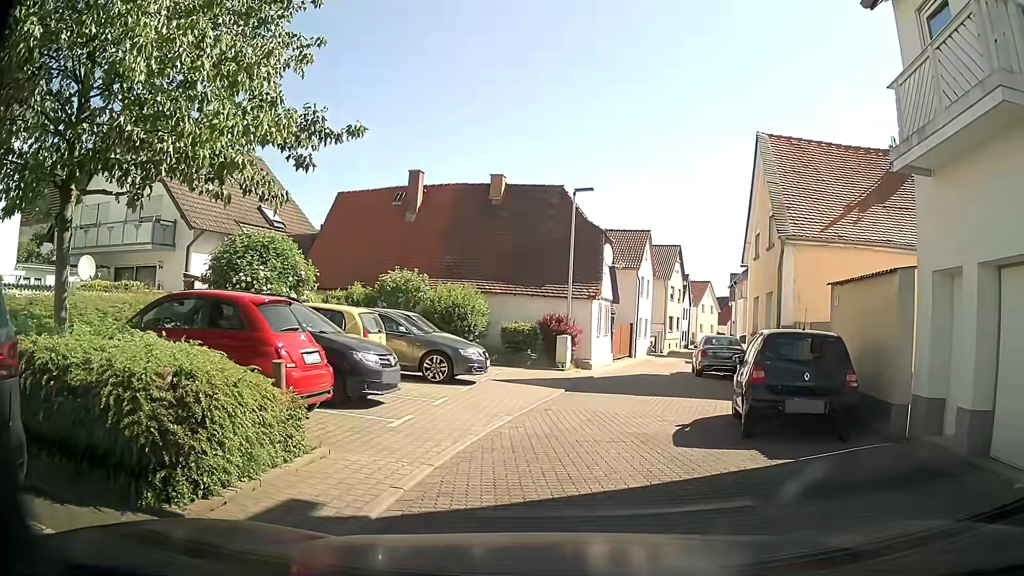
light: Day
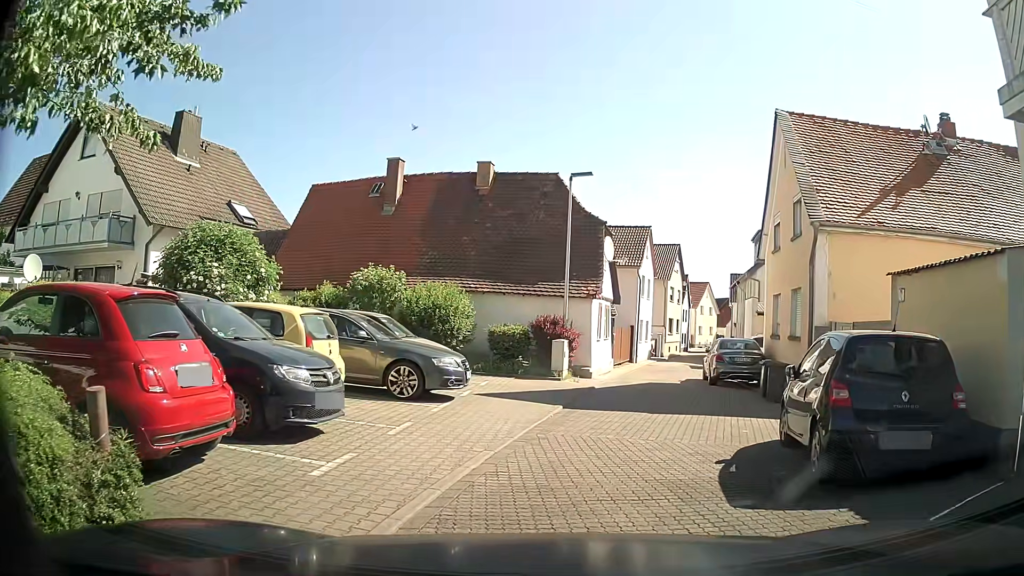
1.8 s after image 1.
(+0.1, +2.9) m; +2°
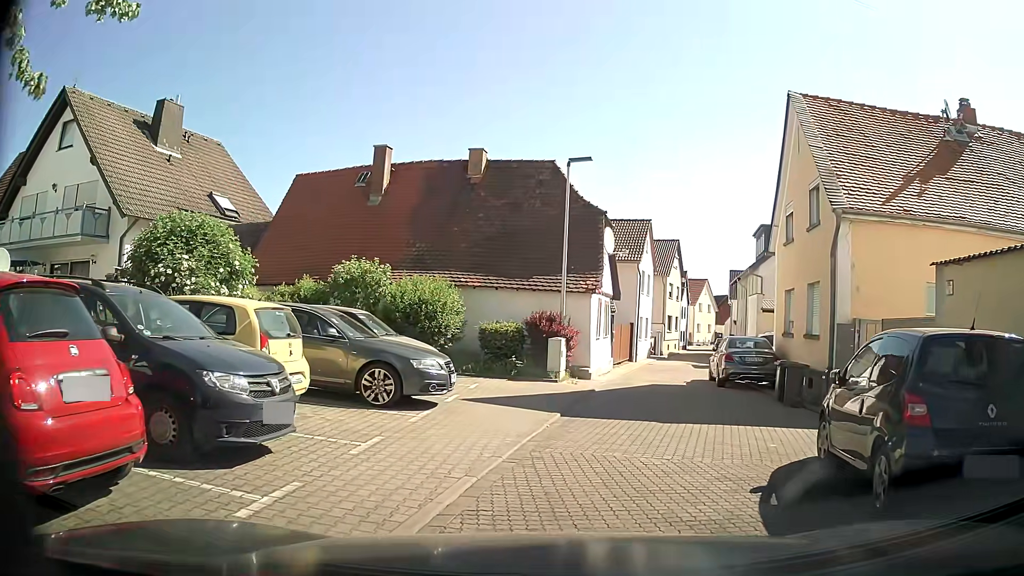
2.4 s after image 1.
(0.0, +1.5) m; +2°
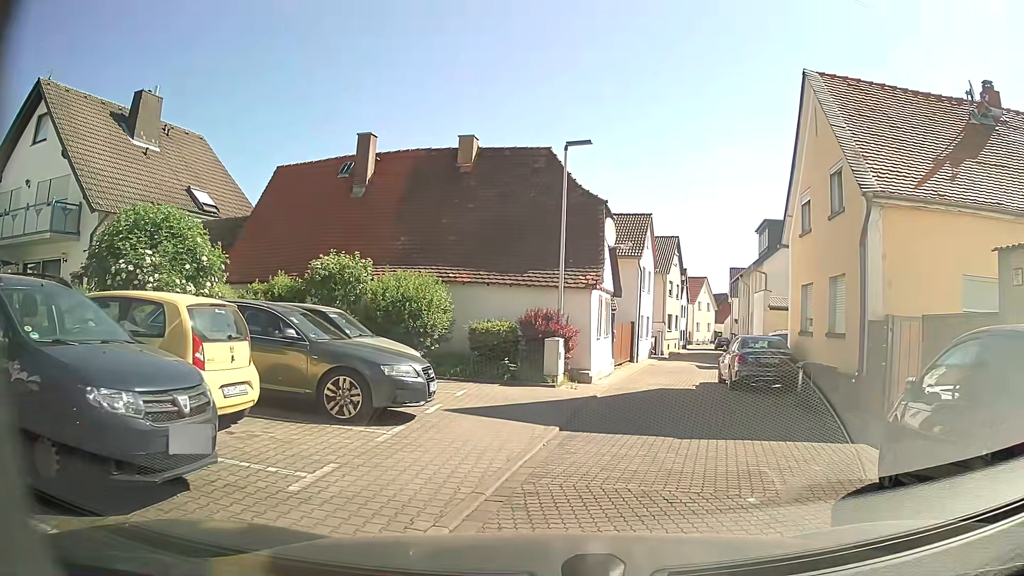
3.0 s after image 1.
(0.0, +1.6) m; +2°
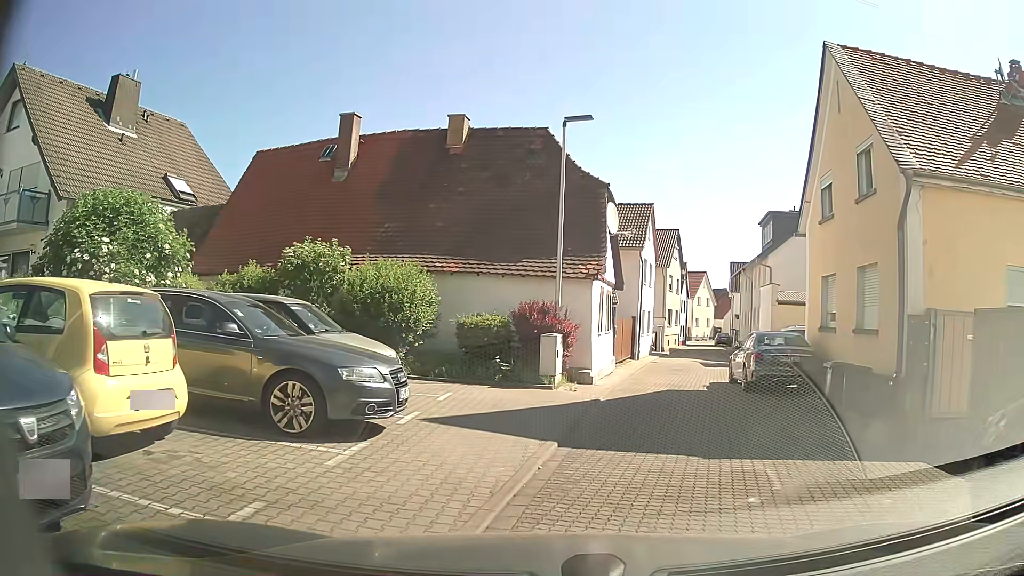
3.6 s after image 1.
(0.0, +1.7) m; -1°
